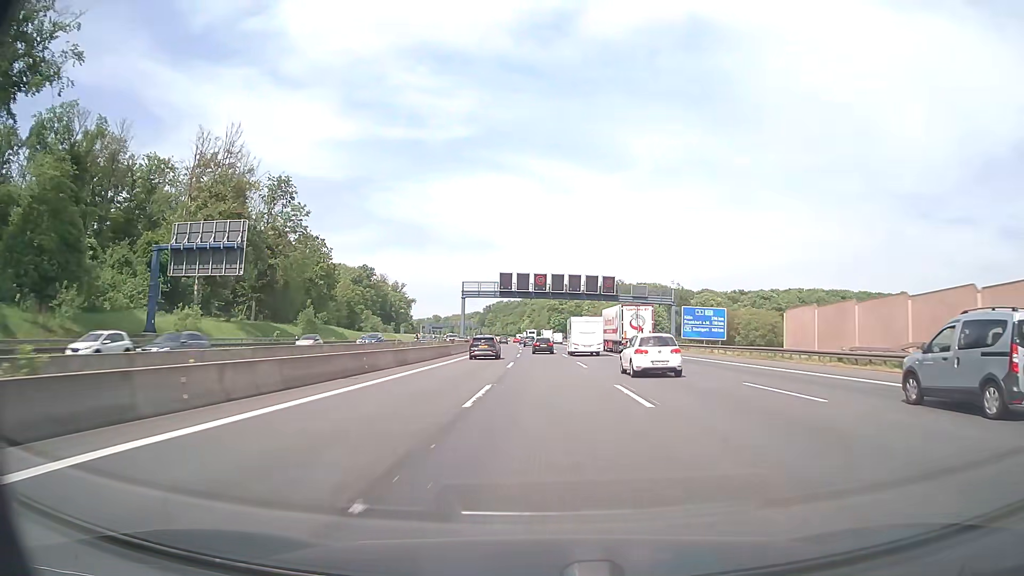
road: motorway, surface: asphalt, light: Day
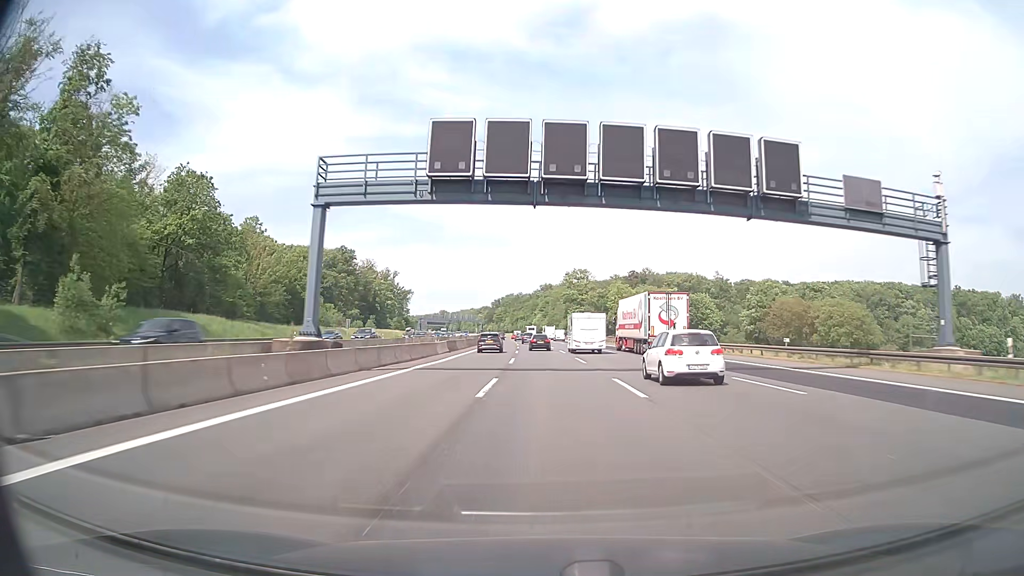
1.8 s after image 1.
(-0.6, +52.6) m; -1°
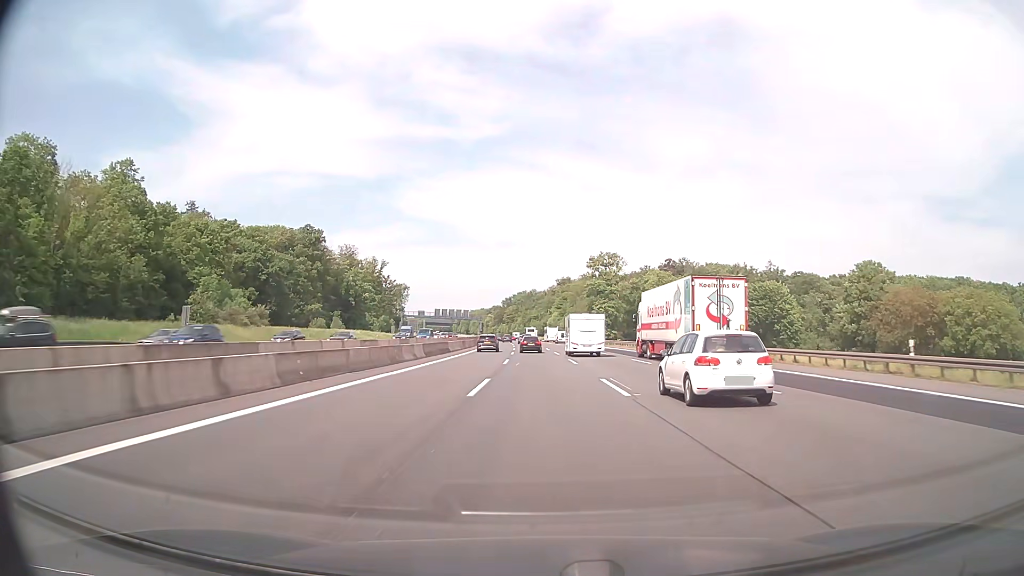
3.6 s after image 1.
(-0.5, +52.7) m; -1°
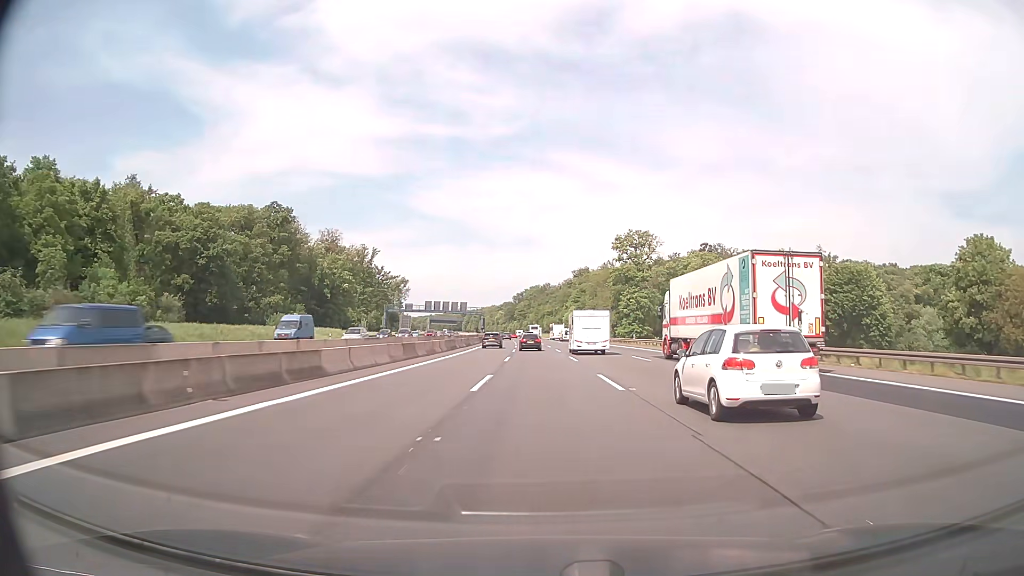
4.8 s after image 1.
(-0.3, +35.1) m; -1°
(0, +10) (0, +20) (0, +30) (0, +40) (-1, +50) (-1, +60) (-1, +70) (-2, +80) (-2, +90) (-3, +100) m
